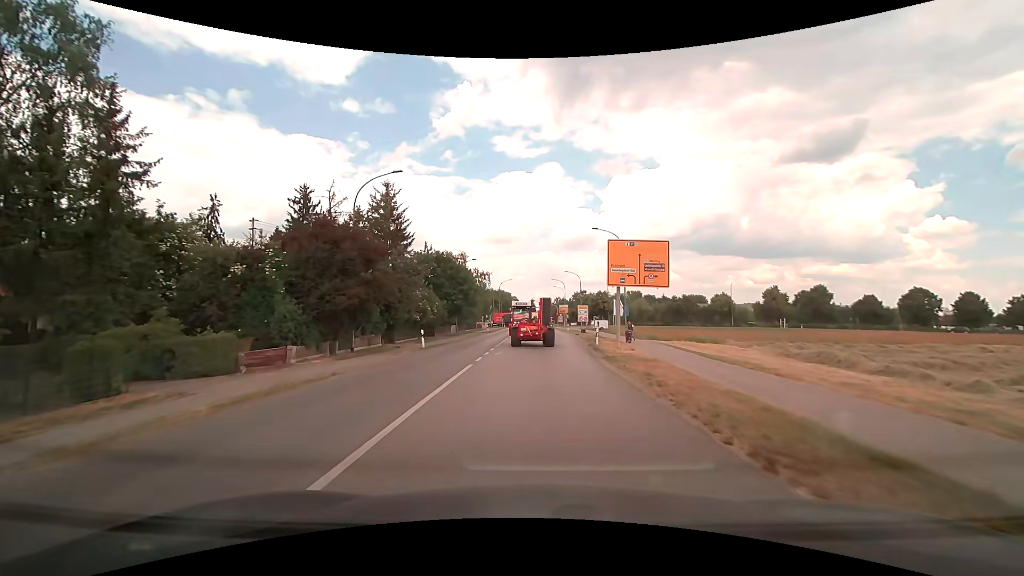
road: tertiary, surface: asphalt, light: Day
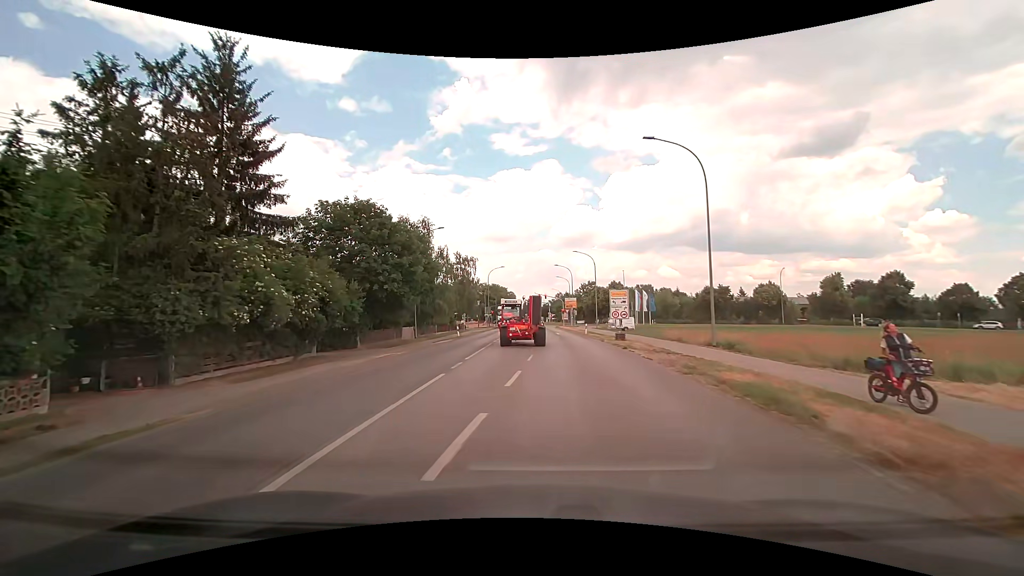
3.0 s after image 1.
(+0.1, +27.4) m; 0°
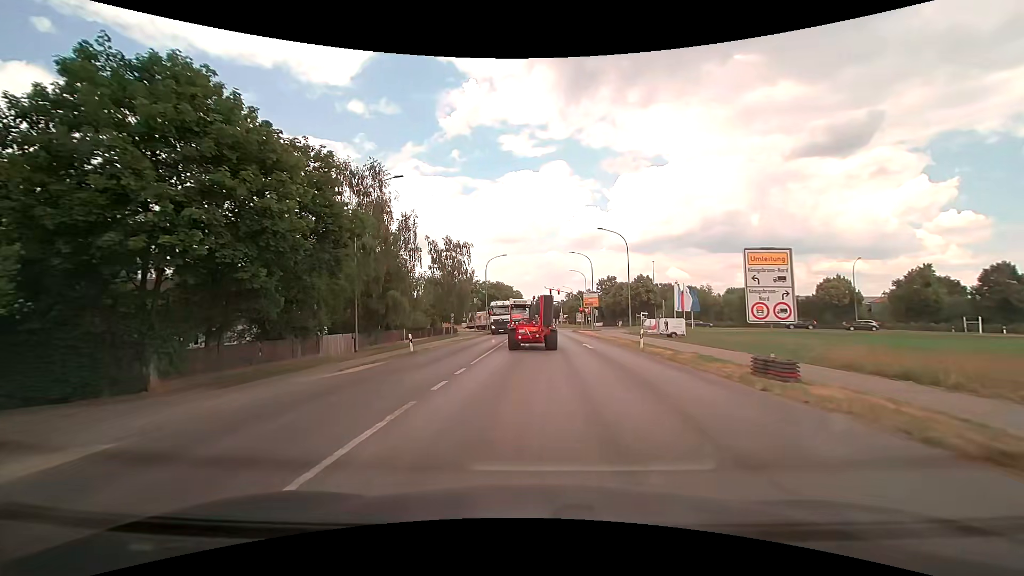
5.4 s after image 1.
(-0.4, +20.5) m; -1°
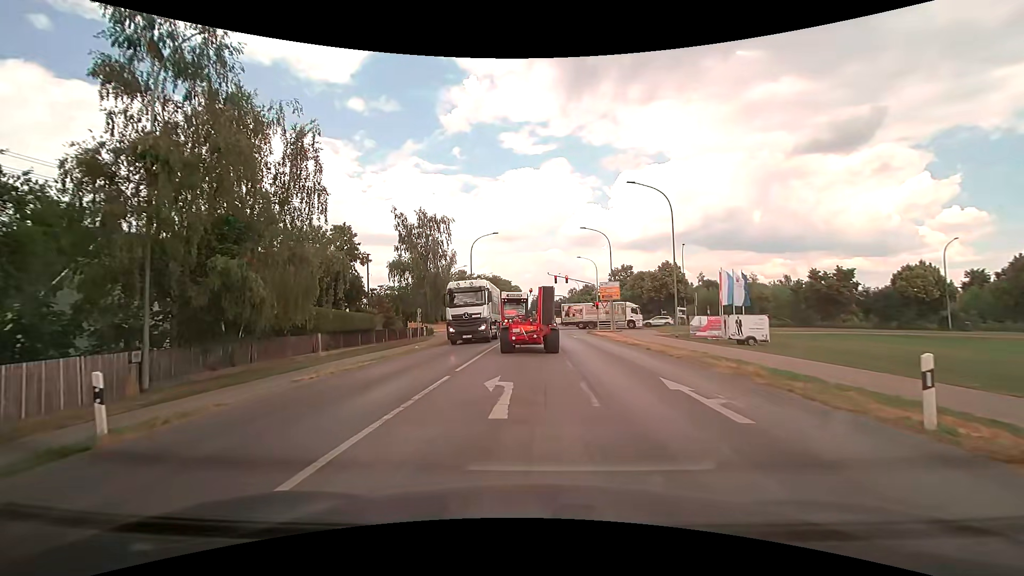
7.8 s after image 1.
(+0.1, +18.2) m; 0°
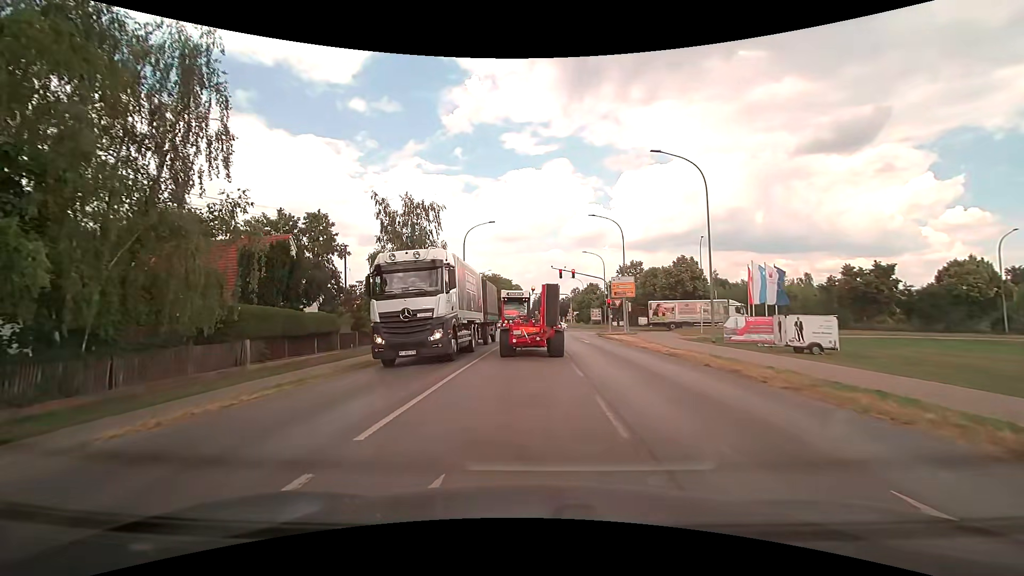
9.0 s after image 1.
(0.0, +7.2) m; 0°
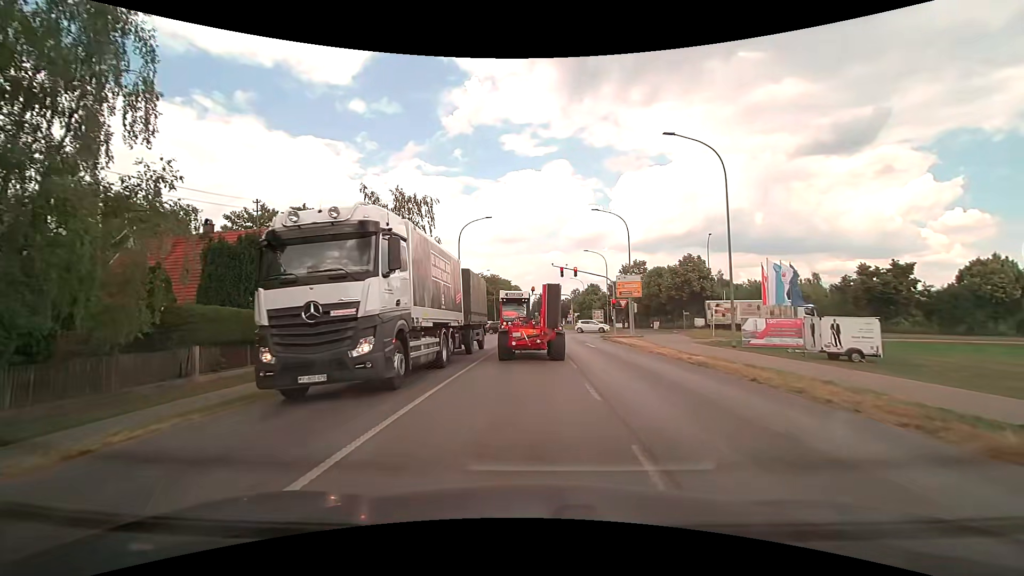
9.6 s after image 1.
(0.0, +3.2) m; +1°
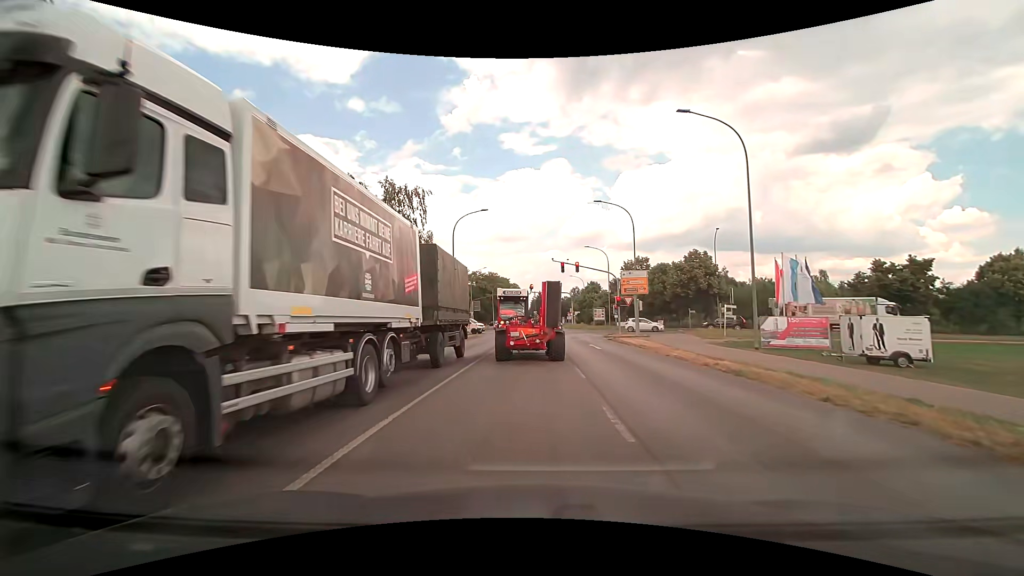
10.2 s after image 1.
(0.0, +2.9) m; -1°
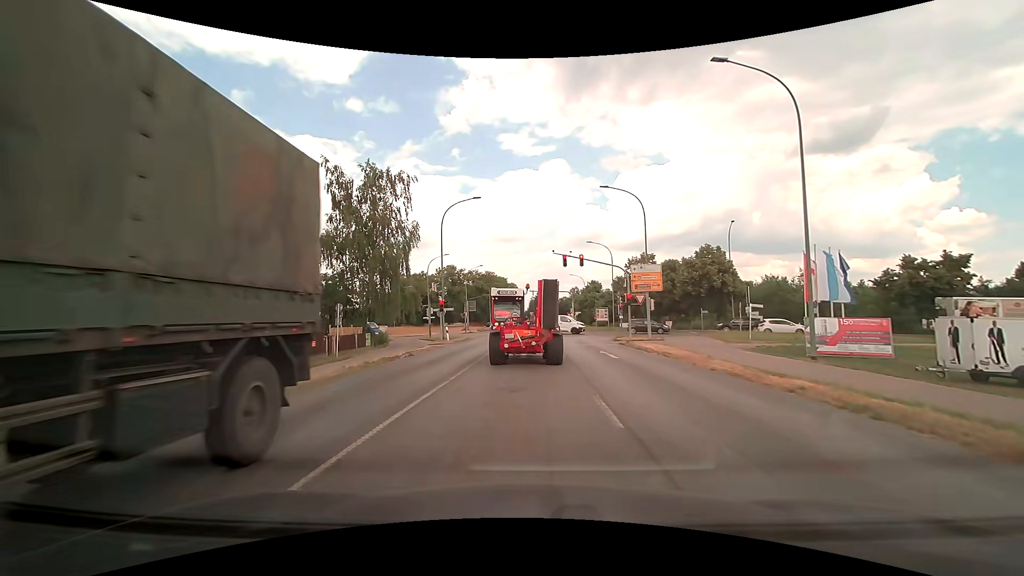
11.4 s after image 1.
(0.0, +5.0) m; 0°
